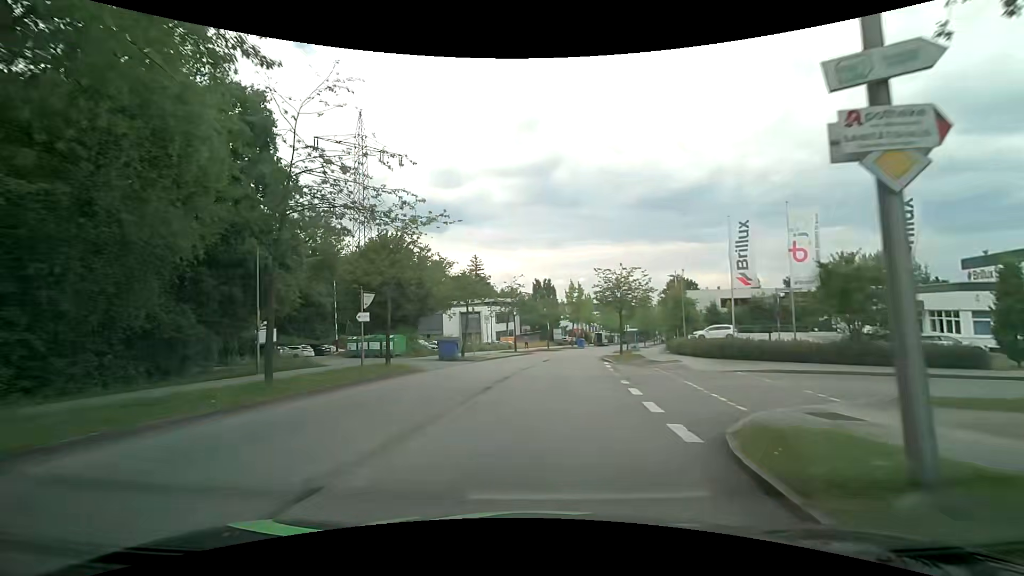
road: residential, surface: asphalt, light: Day
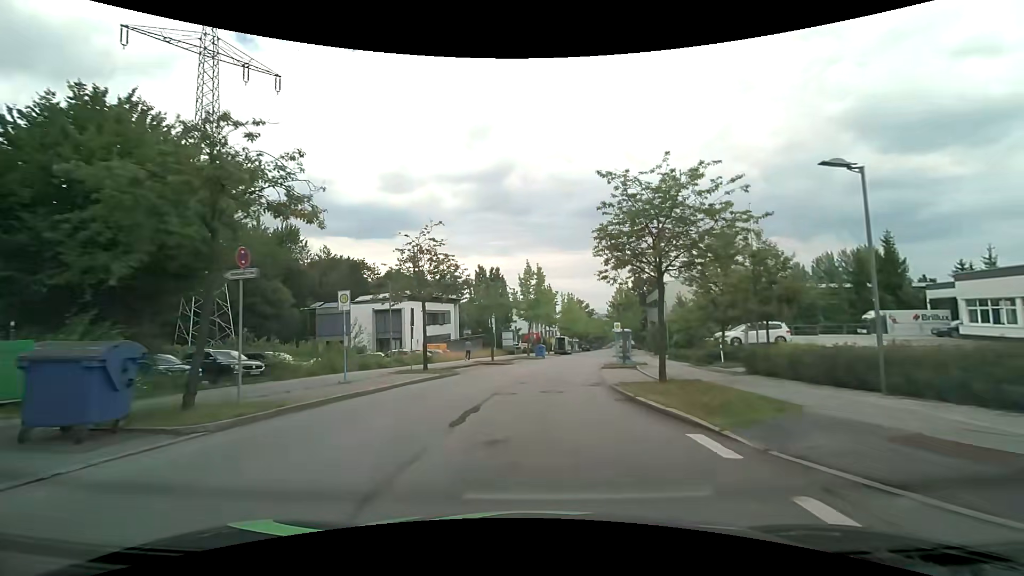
(+1.2, +22.2) m; +6°
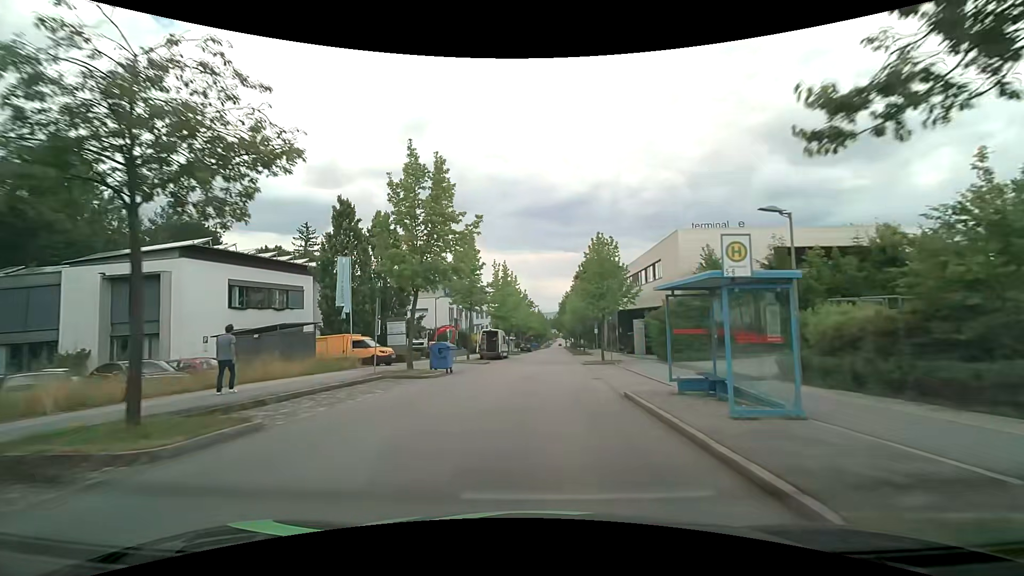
(+1.9, +29.4) m; +7°
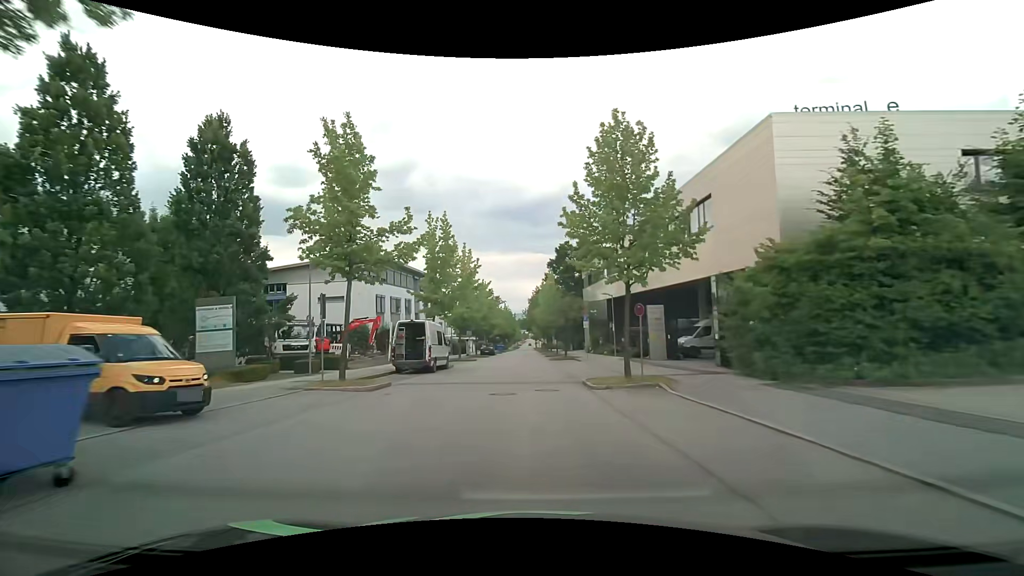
(+0.9, +18.5) m; +5°
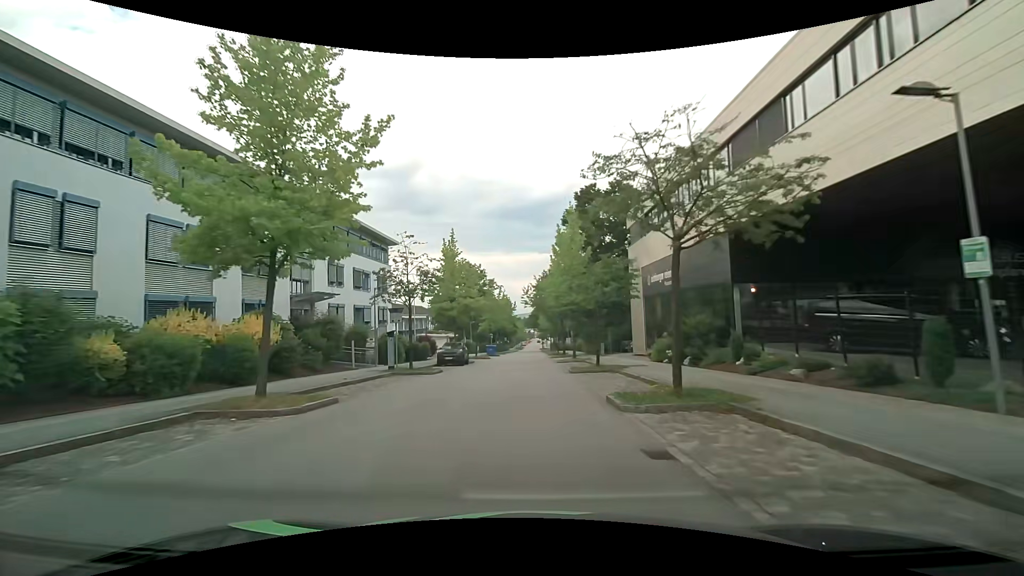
(-0.4, +33.5) m; -1°
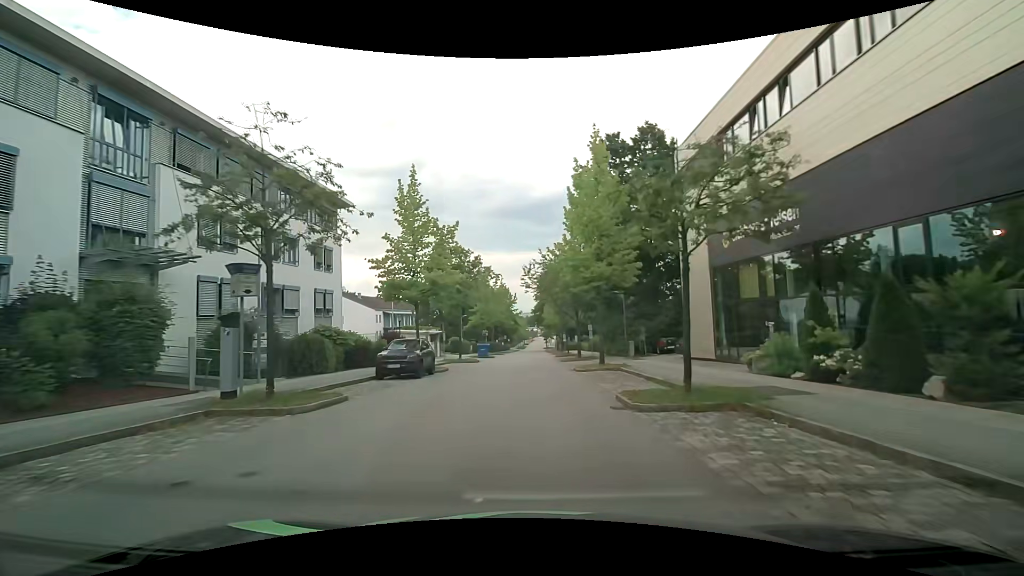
(0.0, +14.1) m; 0°
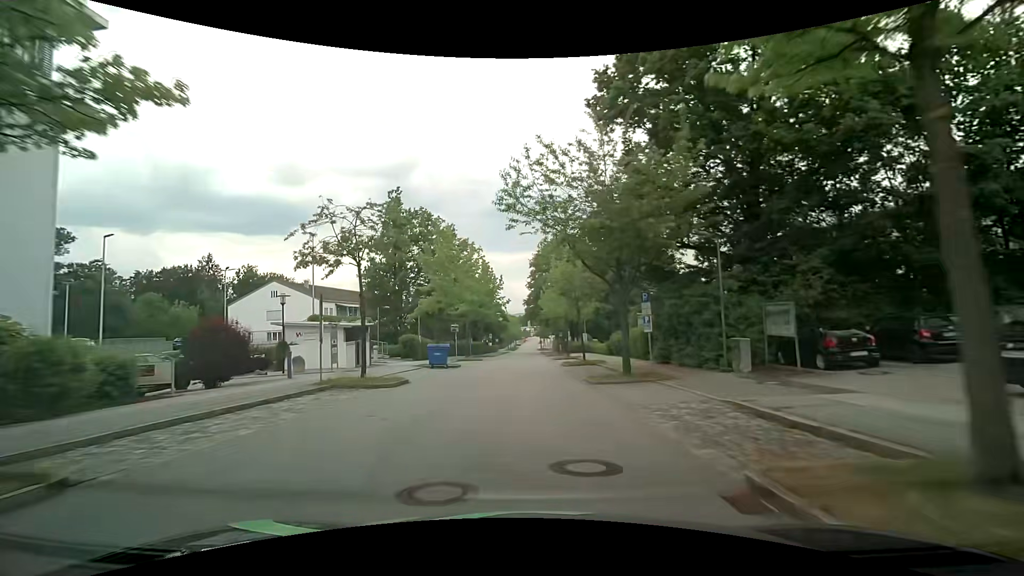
(-0.1, +21.7) m; 0°
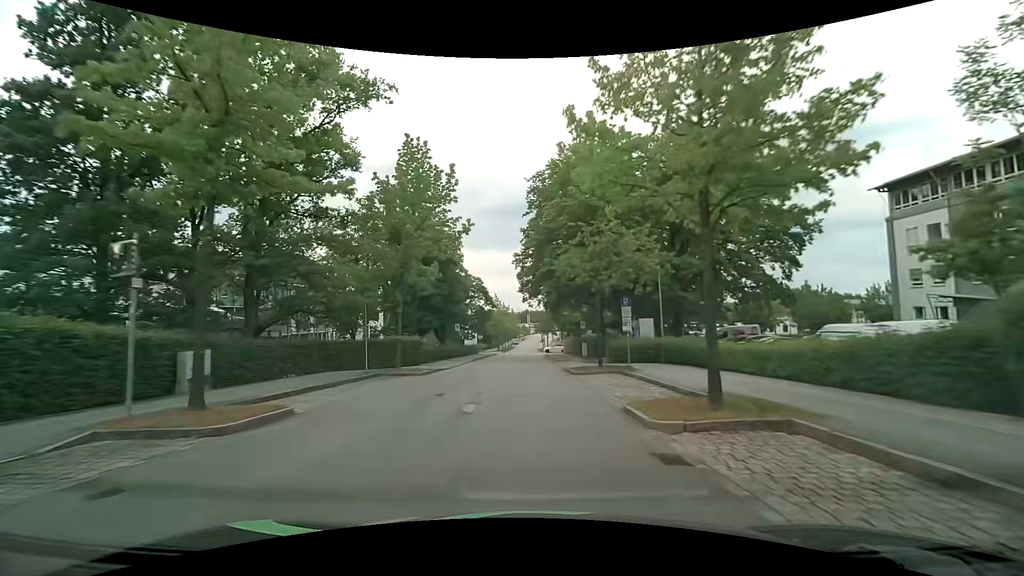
(+0.1, +37.1) m; 0°
(0, +10) (0, +20) (0, +30) (0, +40) (0, +50) (0, +60) (0, +70) (0, +80) (-1, +90) (-1, +100) m
